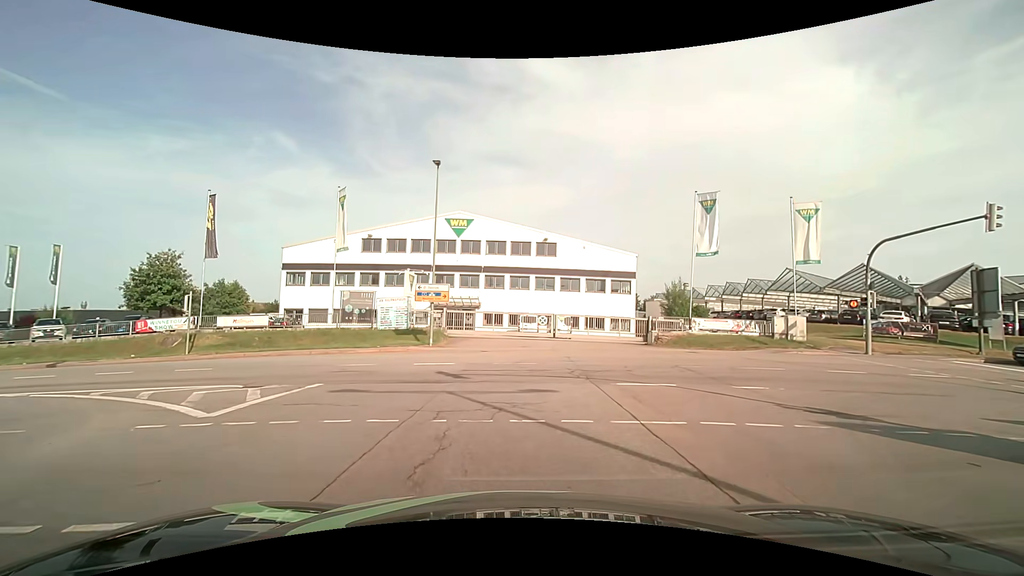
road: secondary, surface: asphalt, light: Day
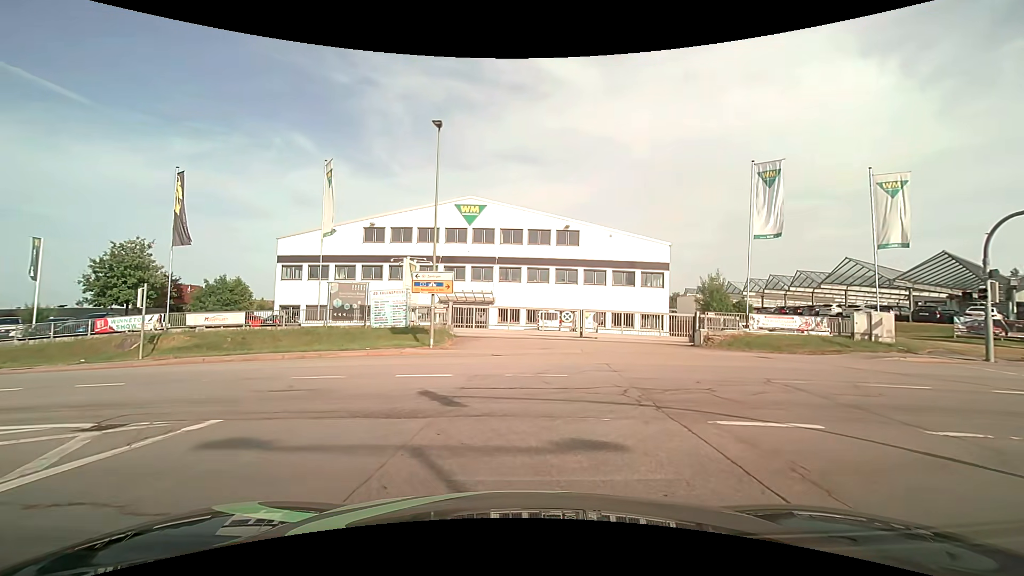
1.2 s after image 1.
(0.0, +5.2) m; -1°
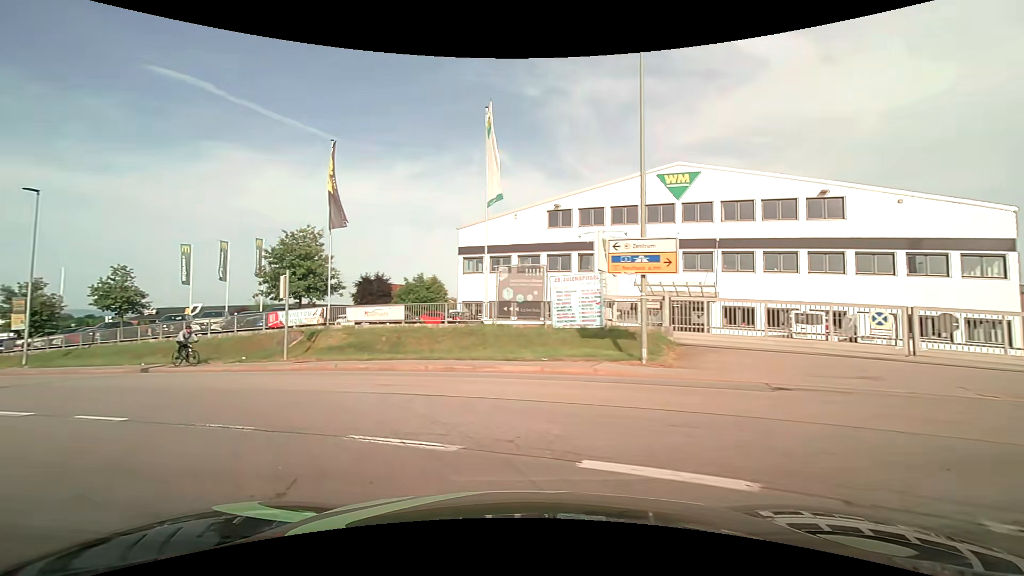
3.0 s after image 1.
(-1.2, +8.7) m; -20°
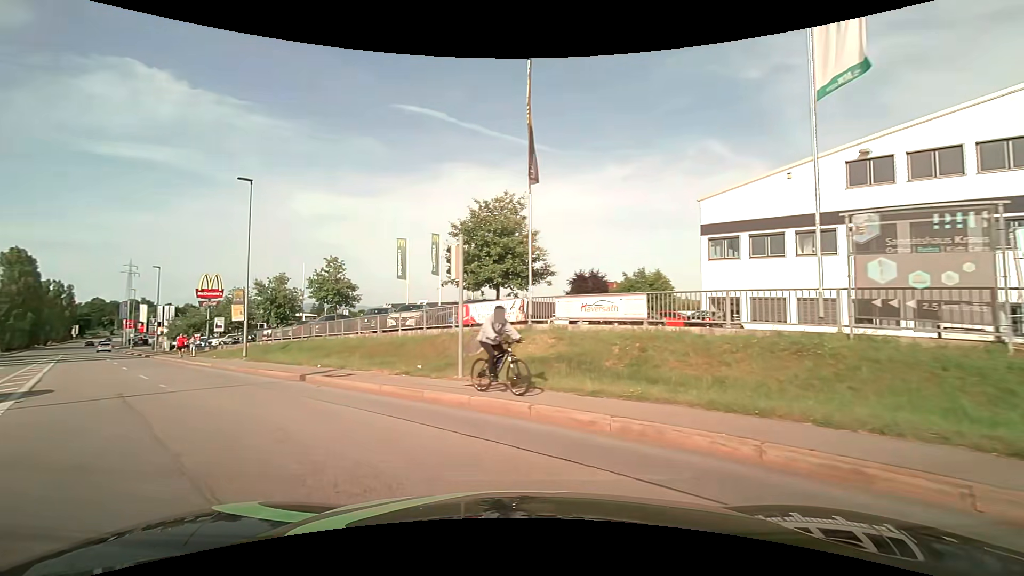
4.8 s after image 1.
(-2.2, +8.9) m; -25°
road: tertiary
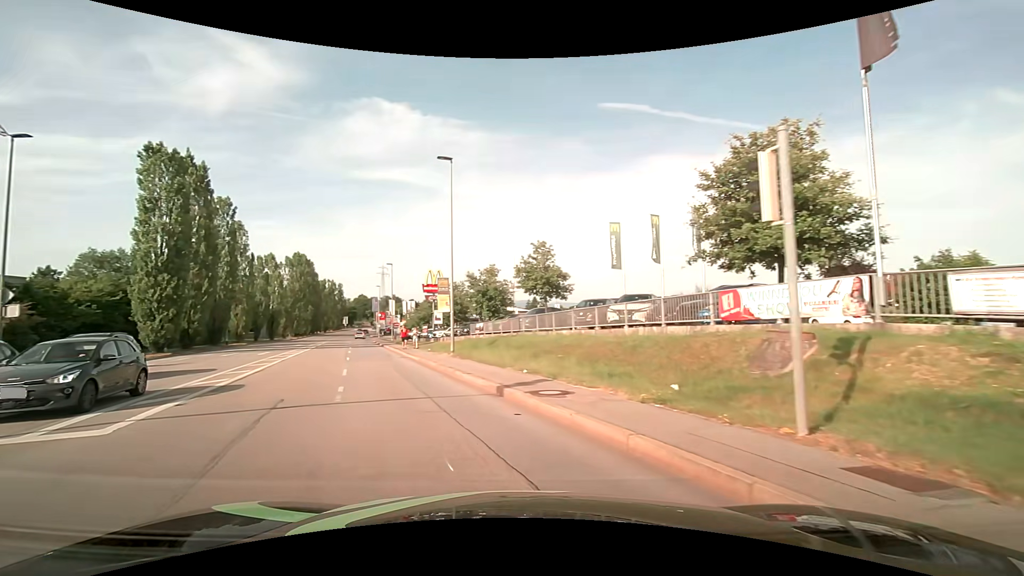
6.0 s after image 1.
(-1.2, +6.0) m; -24°
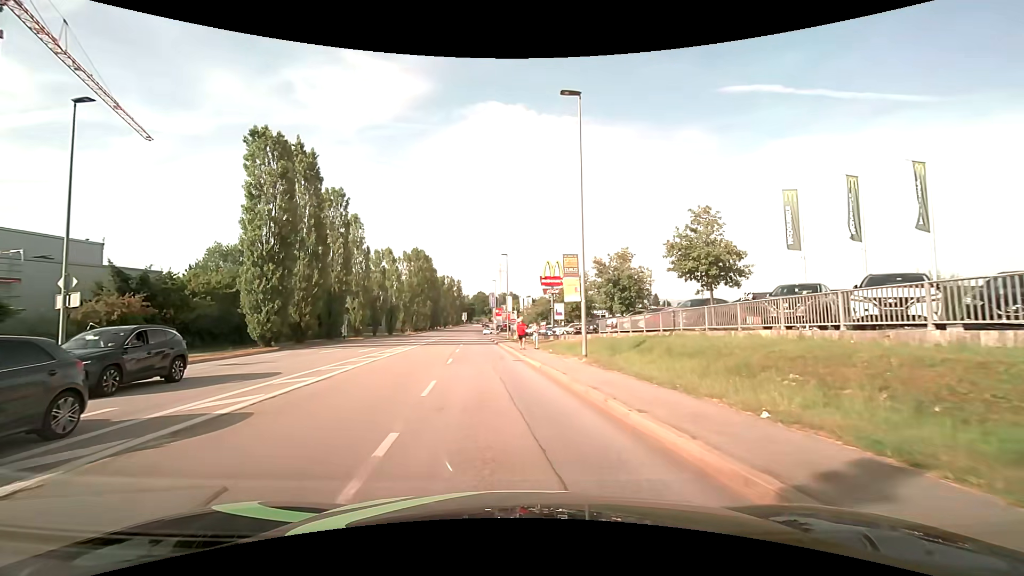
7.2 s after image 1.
(-1.1, +7.1) m; -13°
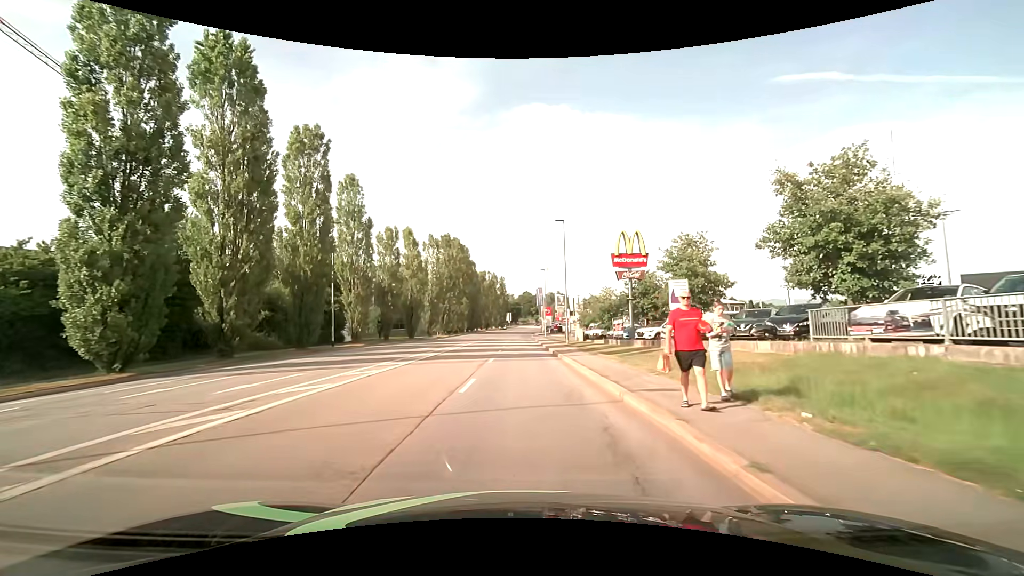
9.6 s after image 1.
(-1.2, +19.5) m; -5°
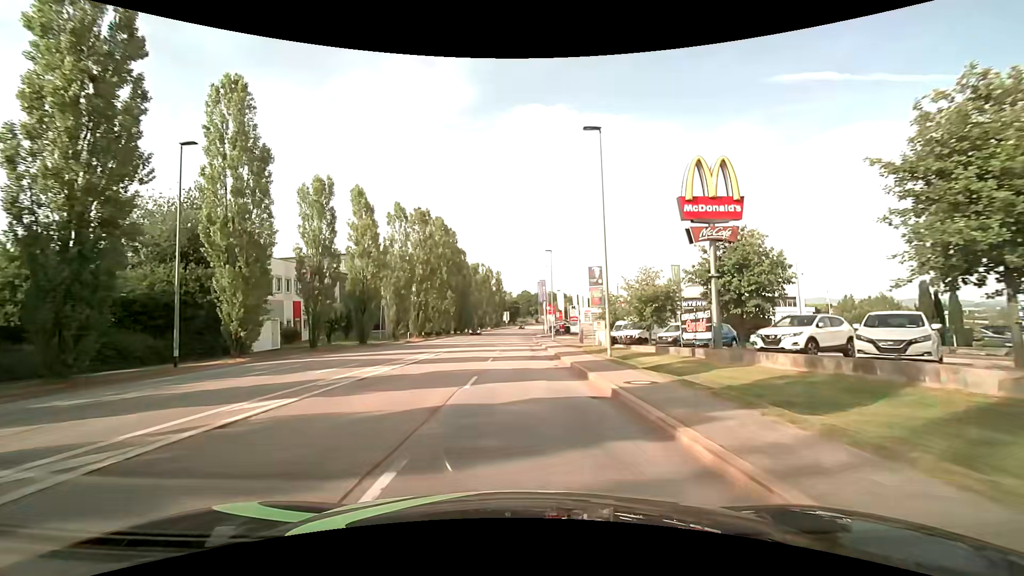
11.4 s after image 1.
(0.0, +19.2) m; 0°
(0, +10) (0, +20) (0, +30) (+1, +40) (+1, +50) (+1, +60) (+1, +70) (+1, +80) (+2, +90) (+2, +100) m
